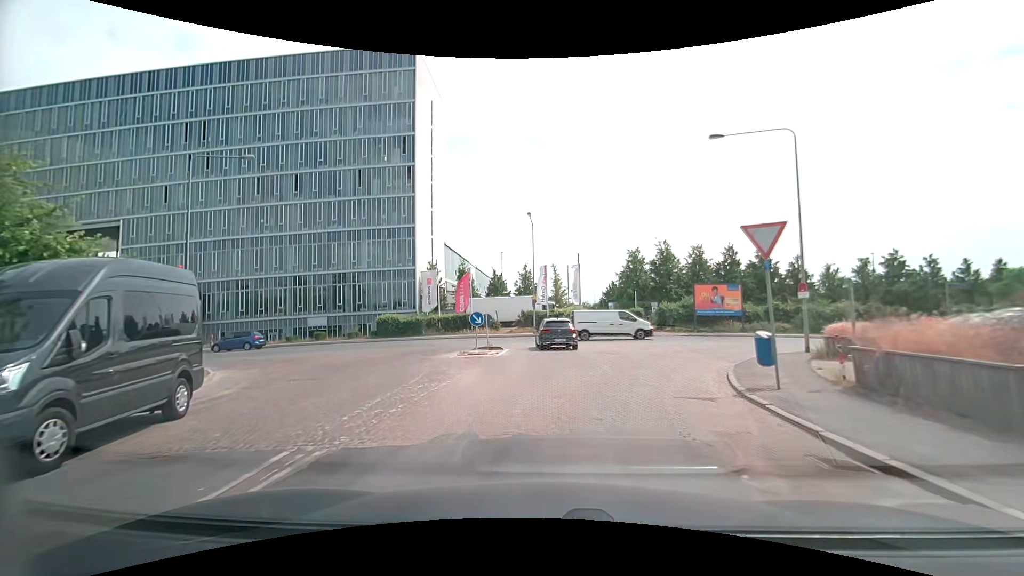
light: Day
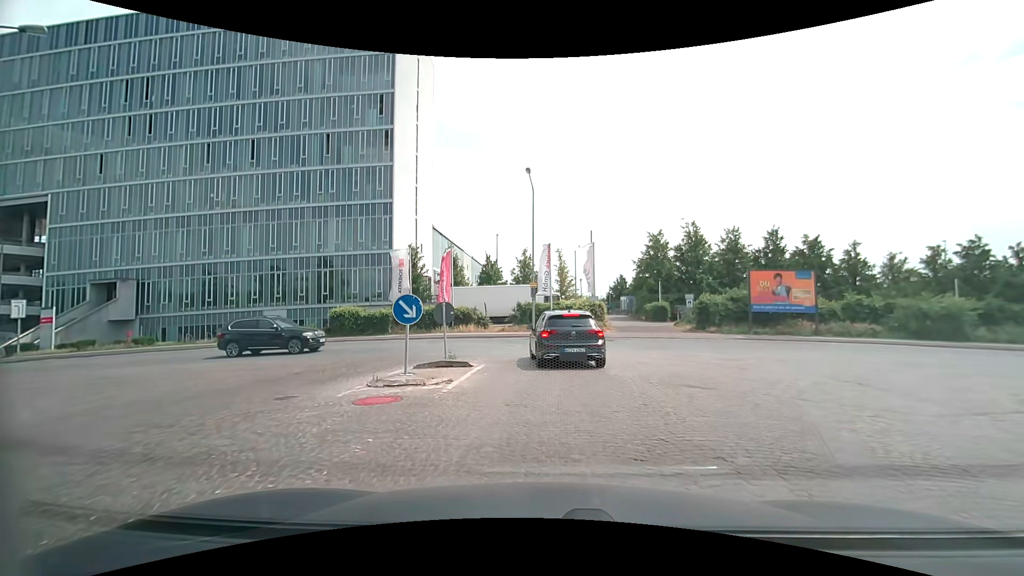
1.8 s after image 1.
(-0.1, +10.4) m; -1°
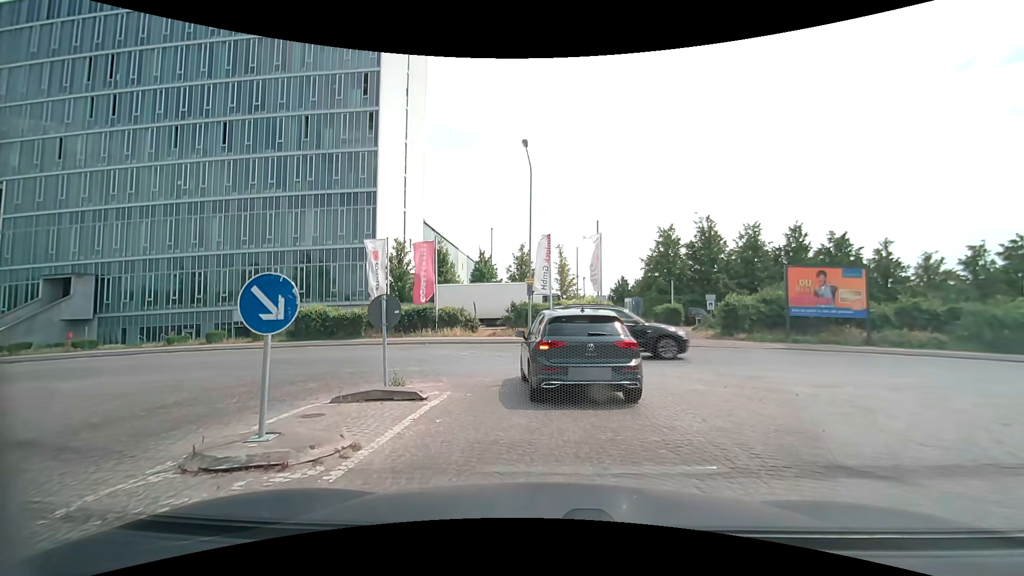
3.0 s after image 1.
(+0.1, +4.8) m; +1°
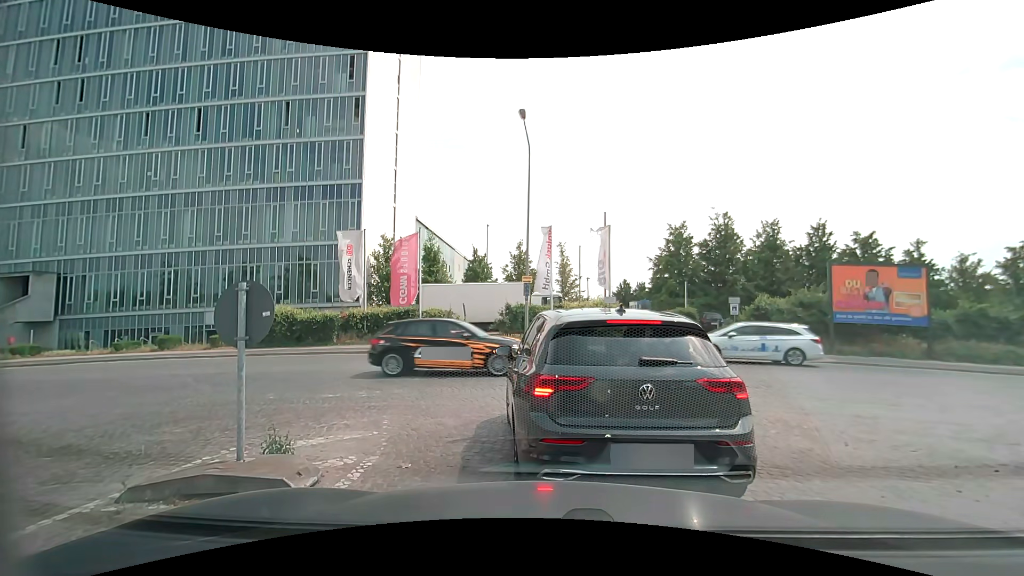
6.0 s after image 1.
(0.0, +3.7) m; -2°
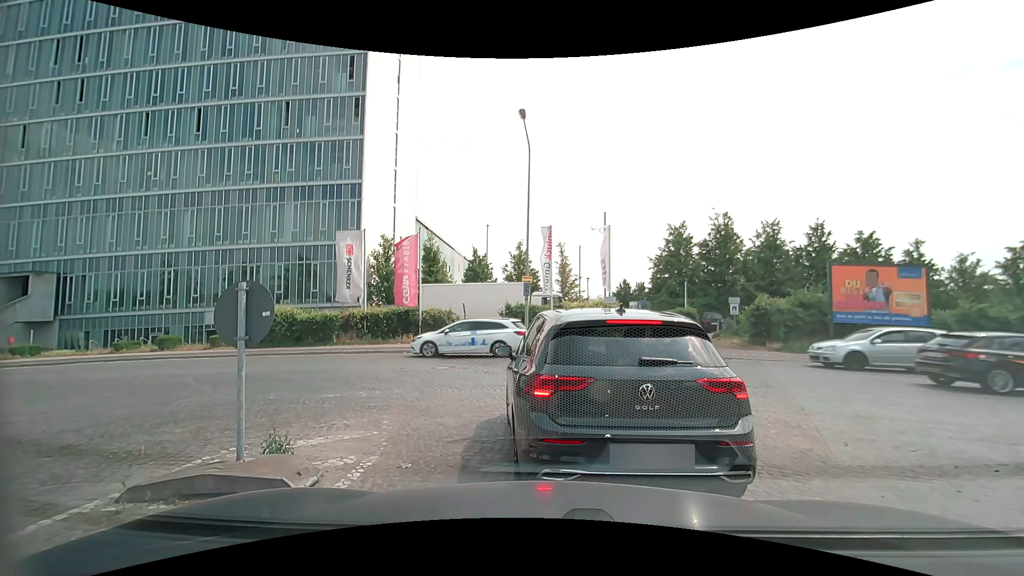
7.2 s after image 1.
(0.0, 0.0) m; 0°
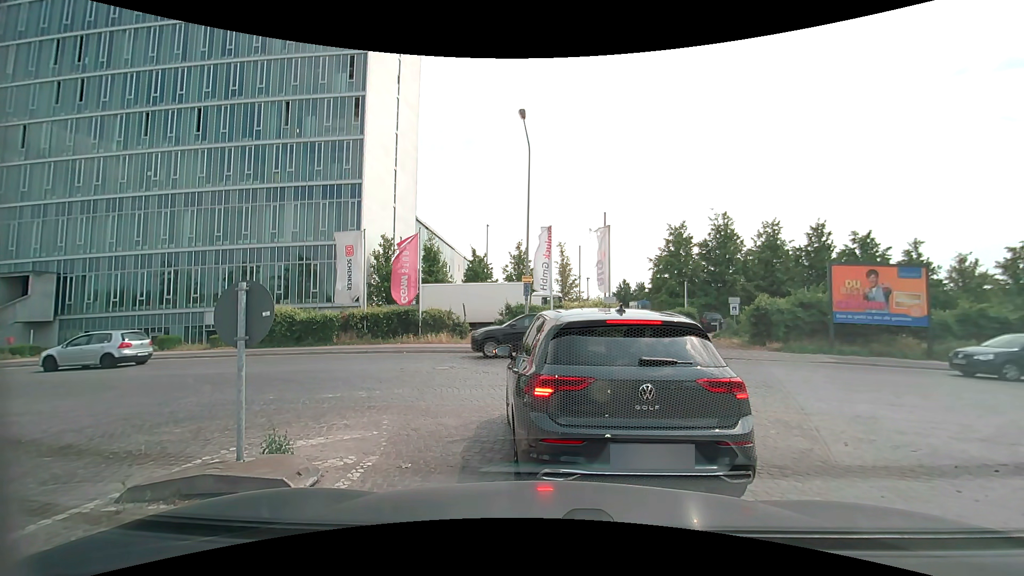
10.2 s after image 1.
(0.0, 0.0) m; 0°
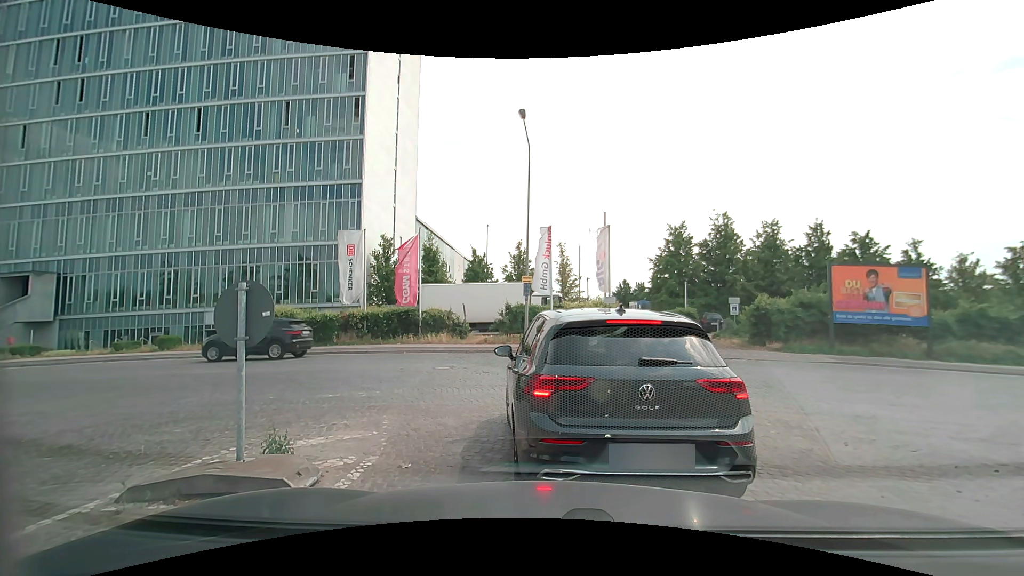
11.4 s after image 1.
(0.0, 0.0) m; 0°
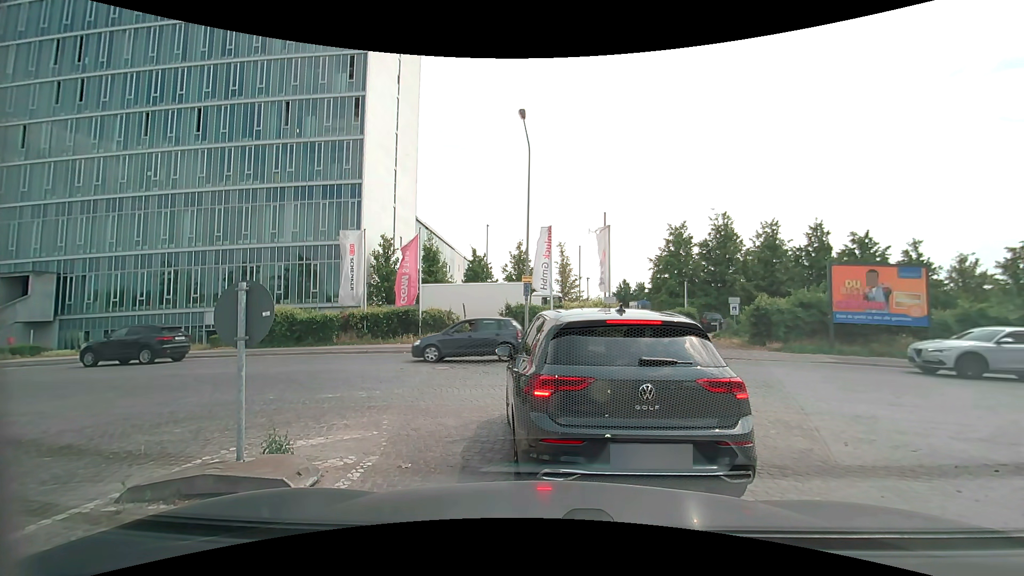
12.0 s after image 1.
(0.0, 0.0) m; 0°
(0, +10) (-7, +17) (-17, +20) (-27, +21) (-37, +21) (-47, +22) (-57, +22) (-67, +23) (-76, +24) (-86, +24) m
